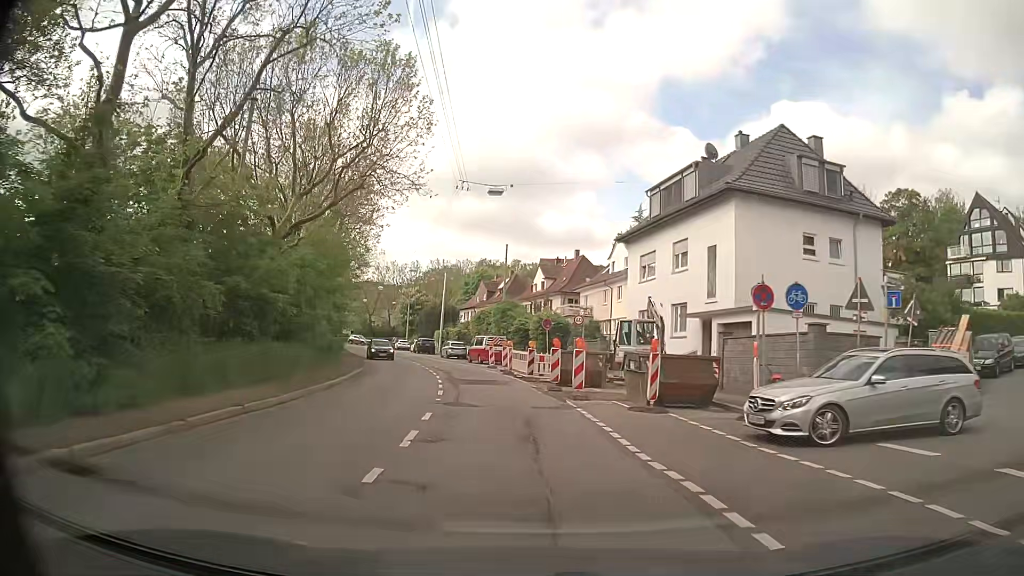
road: secondary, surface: asphalt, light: Day
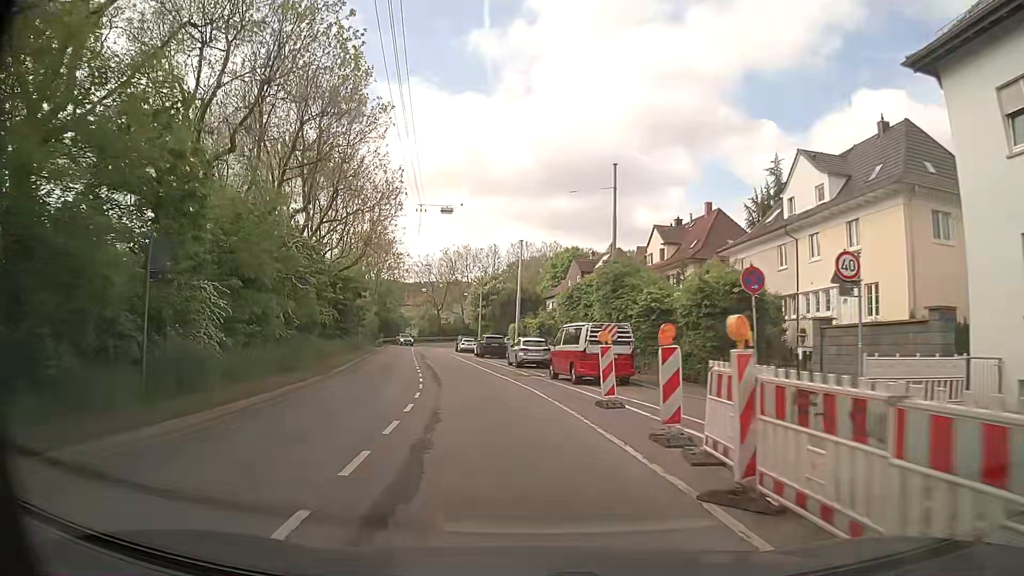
(-1.7, +25.3) m; -7°
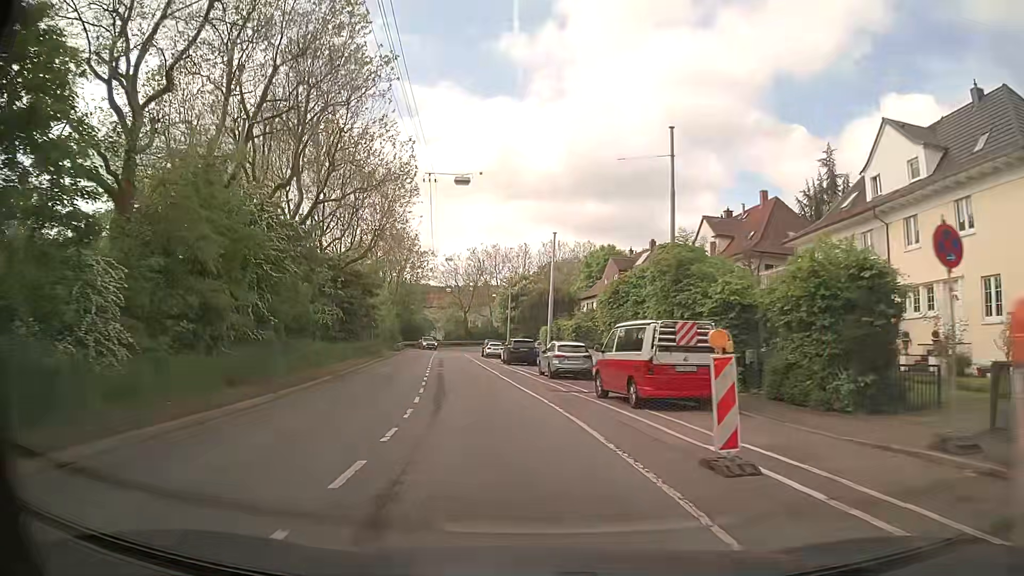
(-0.2, +6.5) m; -3°
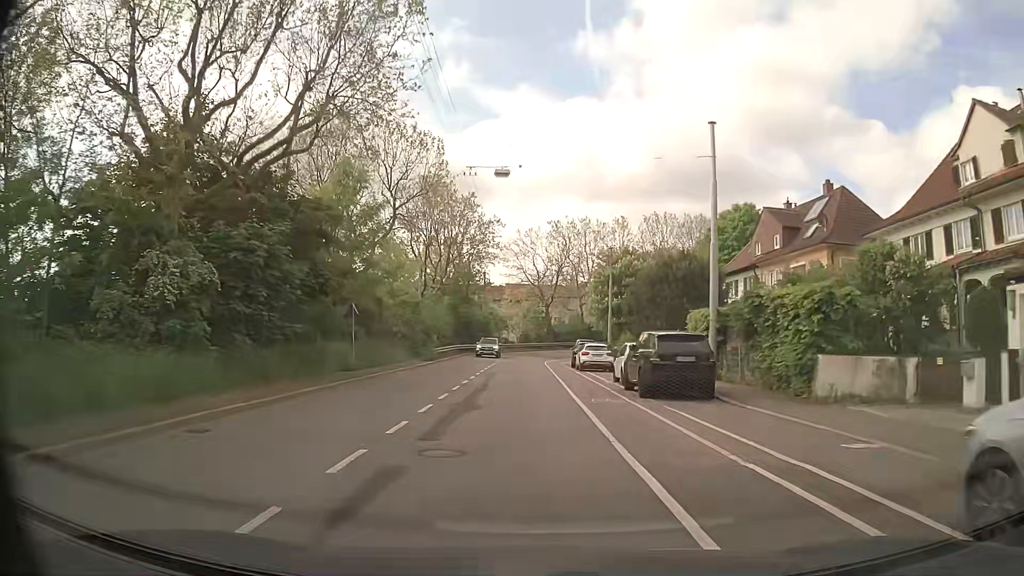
(-1.9, +26.9) m; -7°
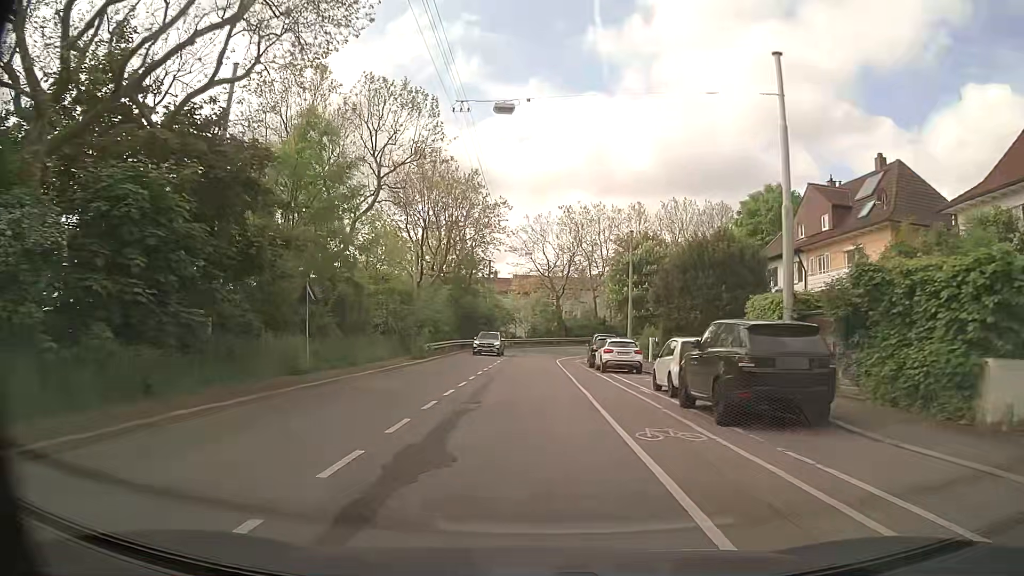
(-0.1, +6.6) m; -1°
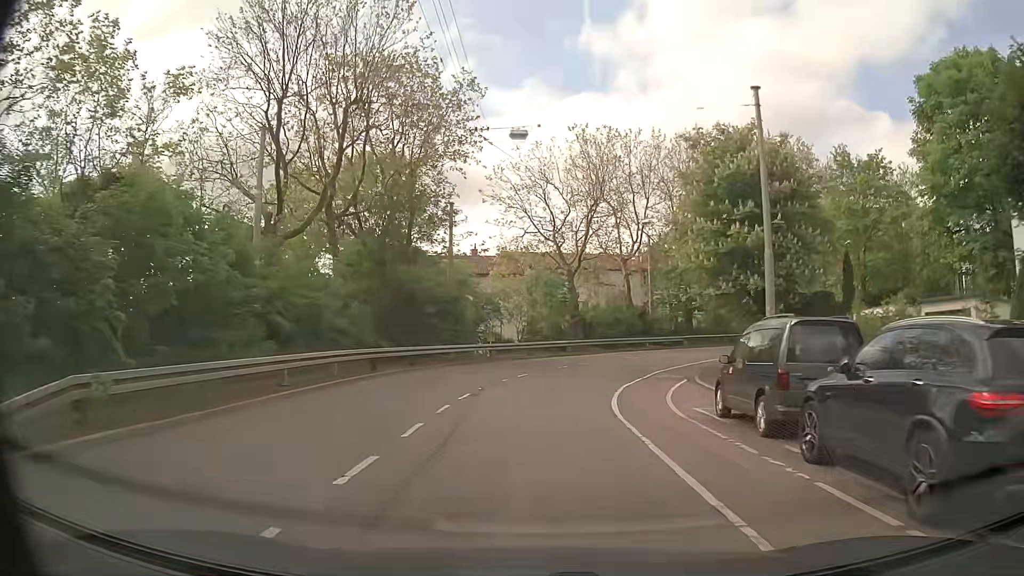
(0.0, +30.3) m; 0°
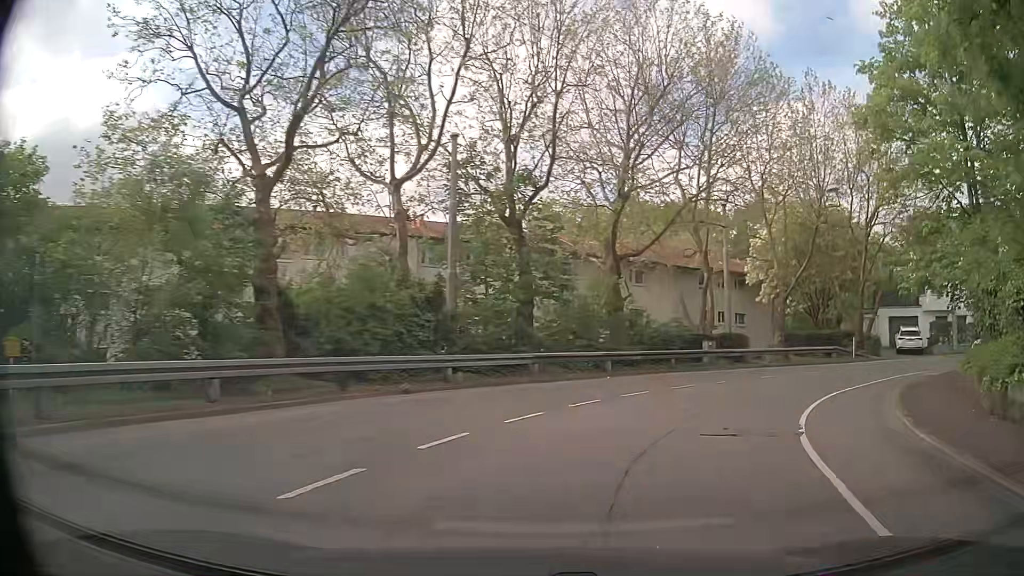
(+2.8, +29.3) m; +19°
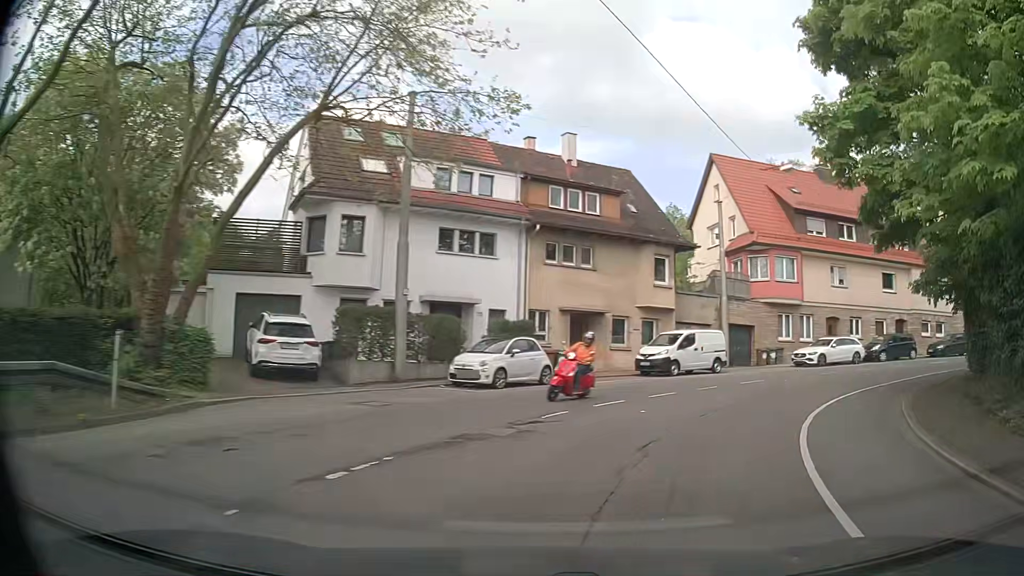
(+12.4, +24.3) m; +55°
(+2, +10) (+7, +18) (+15, +24) (+25, +27) (+35, +27) (+45, +26) (+54, +25) (+64, +24) (+74, +24) (+84, +25) m
